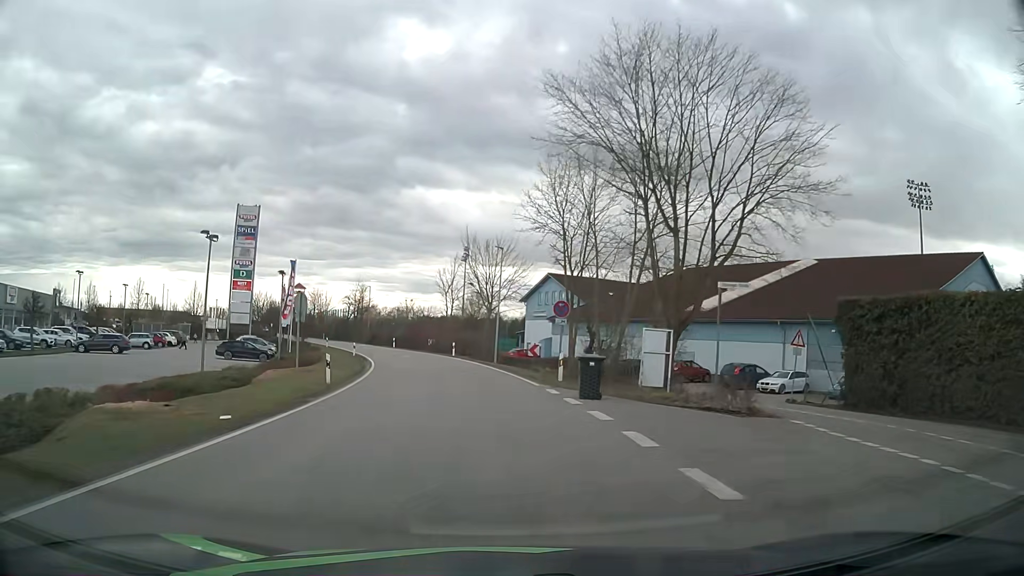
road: tertiary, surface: asphalt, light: Day
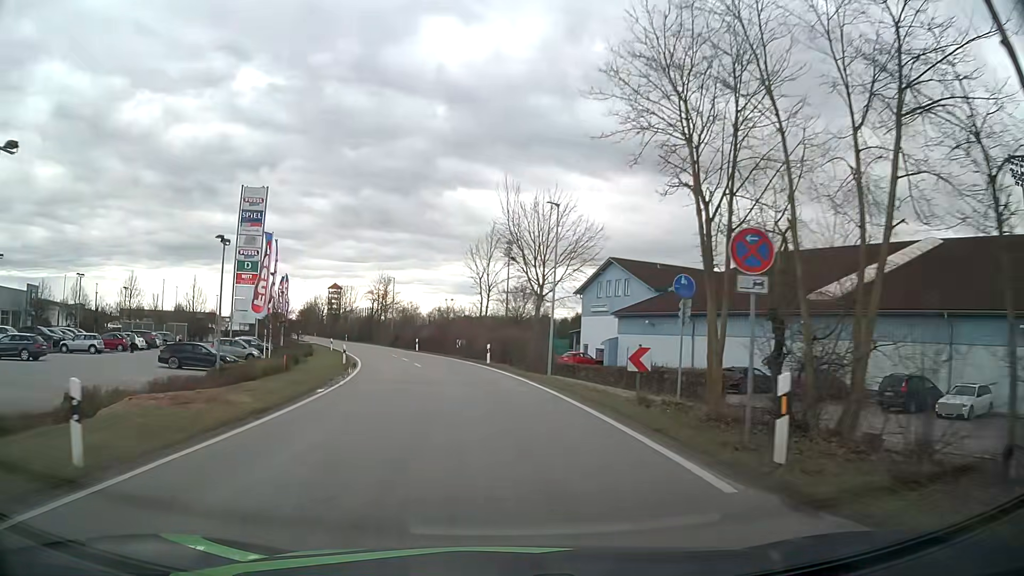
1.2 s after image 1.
(-0.5, +15.2) m; -4°
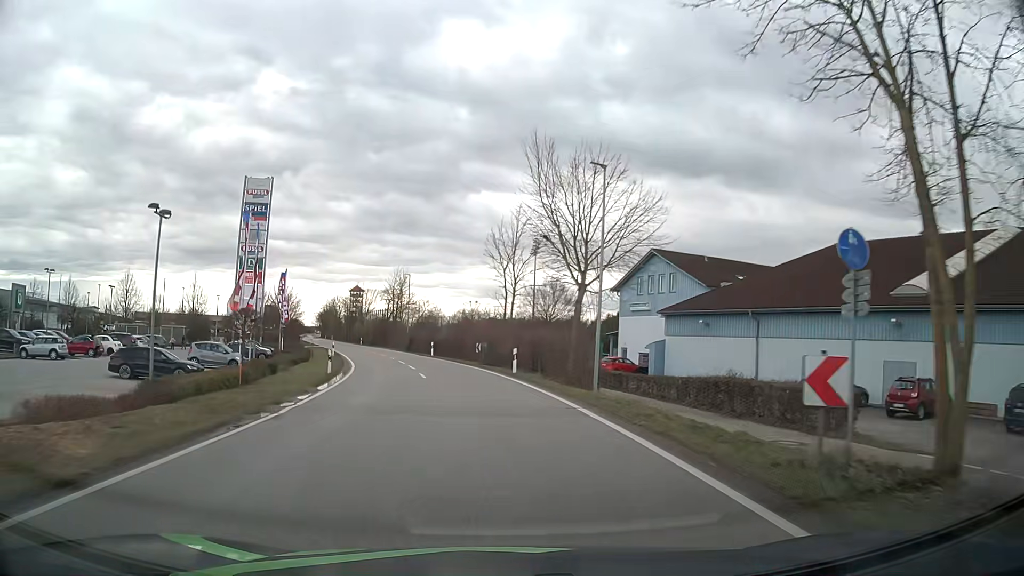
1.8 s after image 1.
(-0.2, +7.6) m; -2°
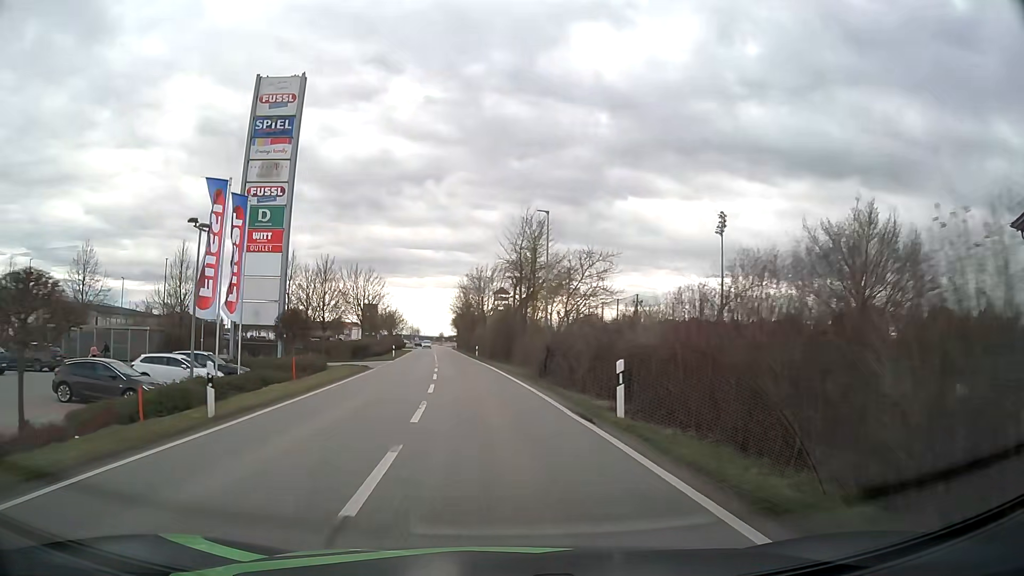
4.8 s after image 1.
(-4.6, +37.7) m; -13°
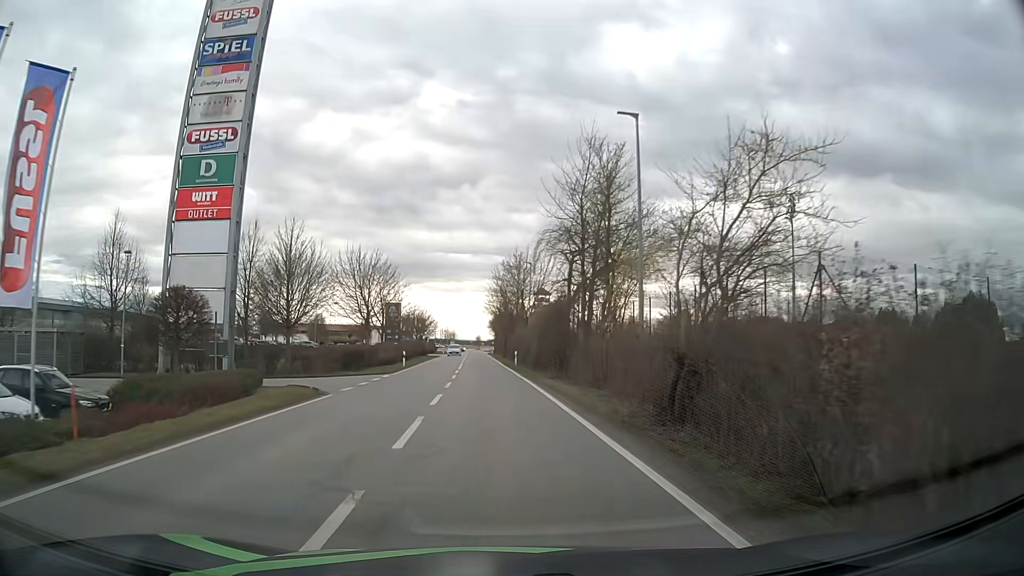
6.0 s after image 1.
(-0.5, +15.2) m; -3°
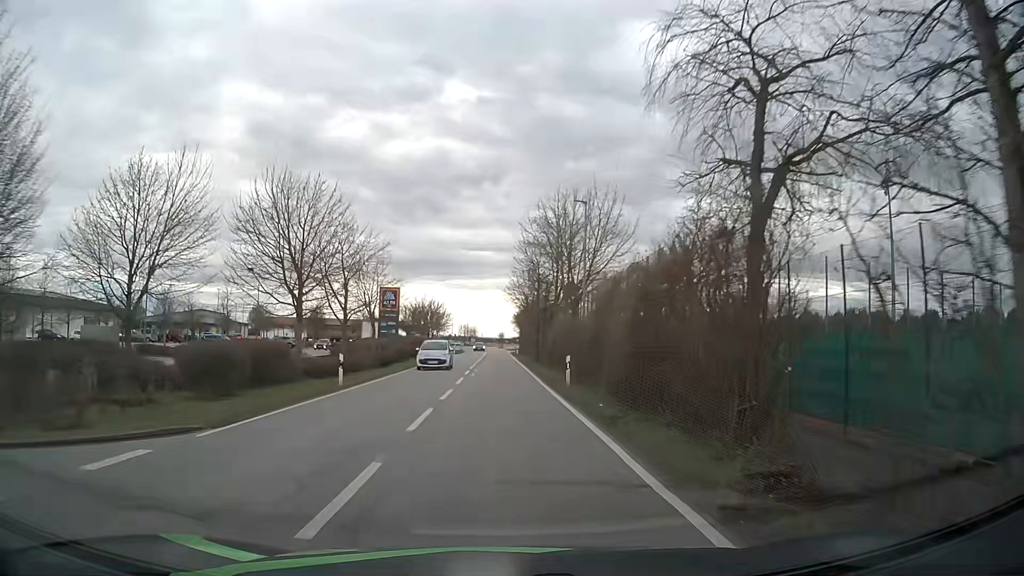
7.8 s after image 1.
(-0.6, +22.8) m; -2°
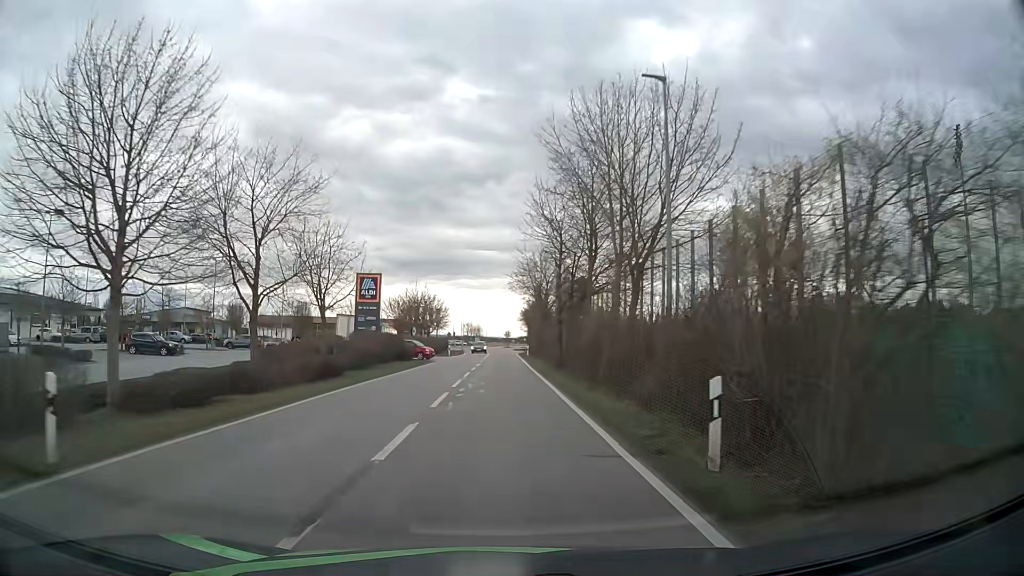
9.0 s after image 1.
(0.0, +15.2) m; 0°
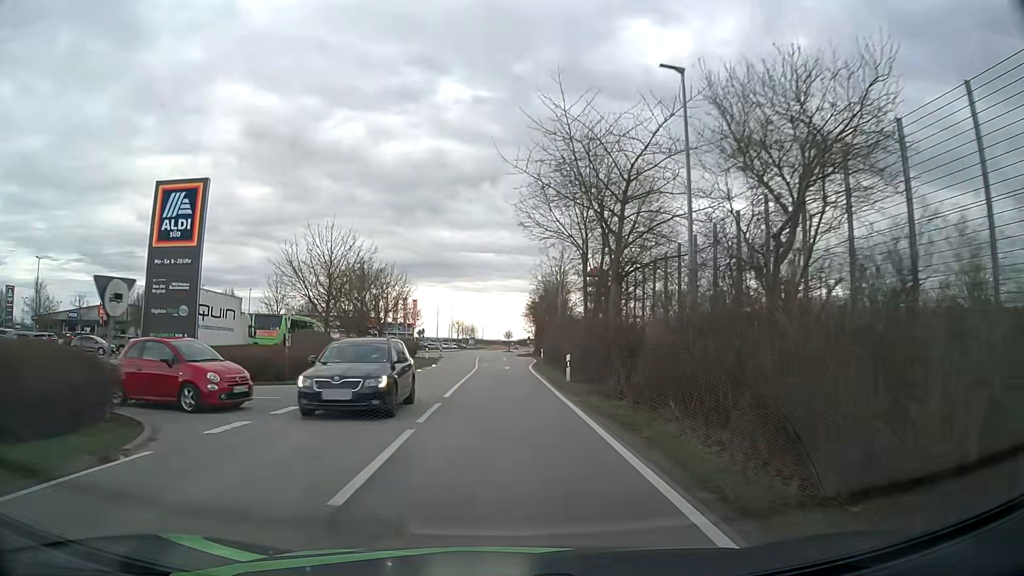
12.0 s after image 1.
(-0.4, +38.1) m; 0°
(0, +10) (0, +20) (0, +30) (0, +40) (+1, +50) (+1, +60) (+1, +70) (+1, +80) (+1, +90) (0, +100) m
